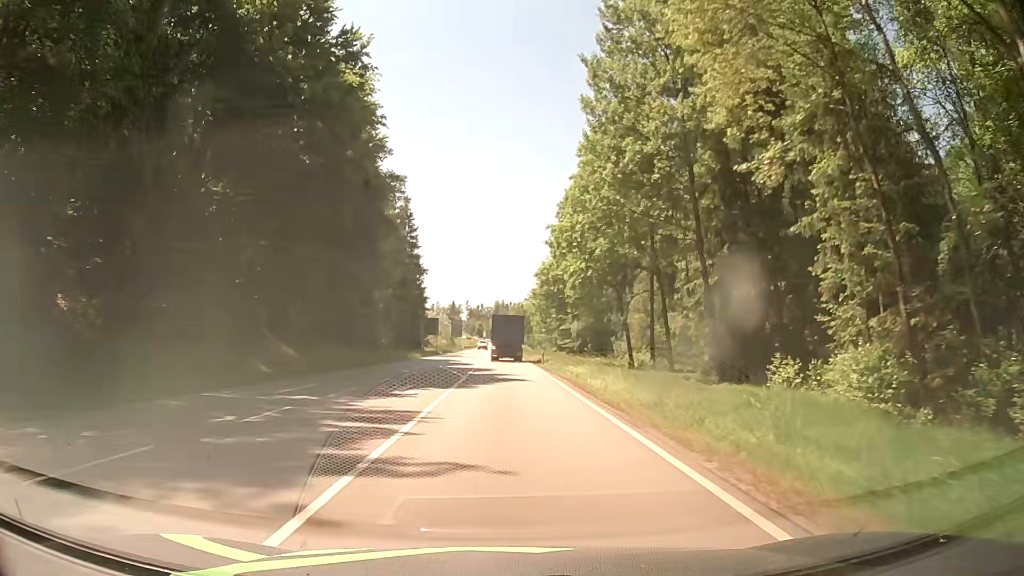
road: secondary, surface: asphalt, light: Day
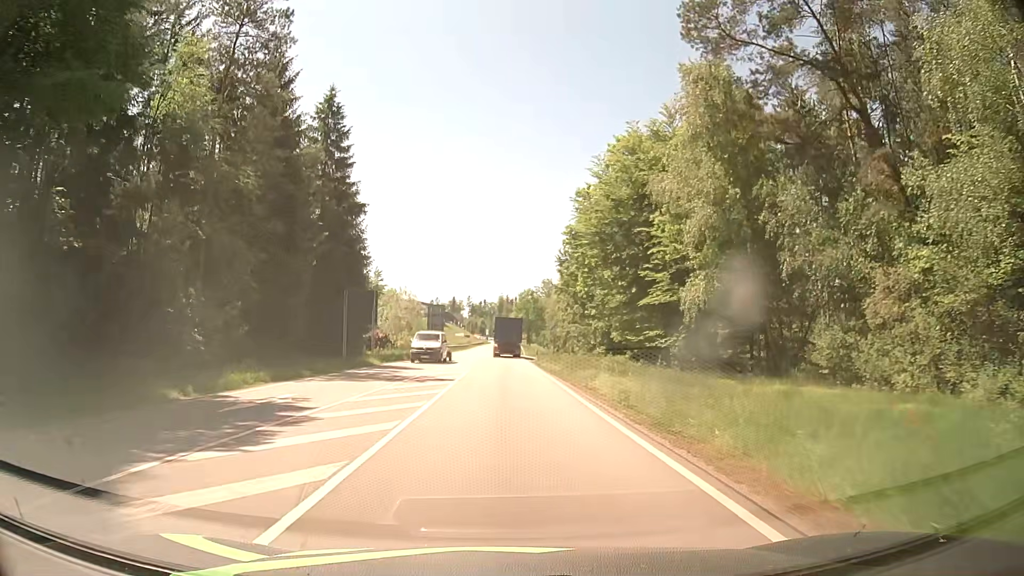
(+0.4, +45.5) m; 0°
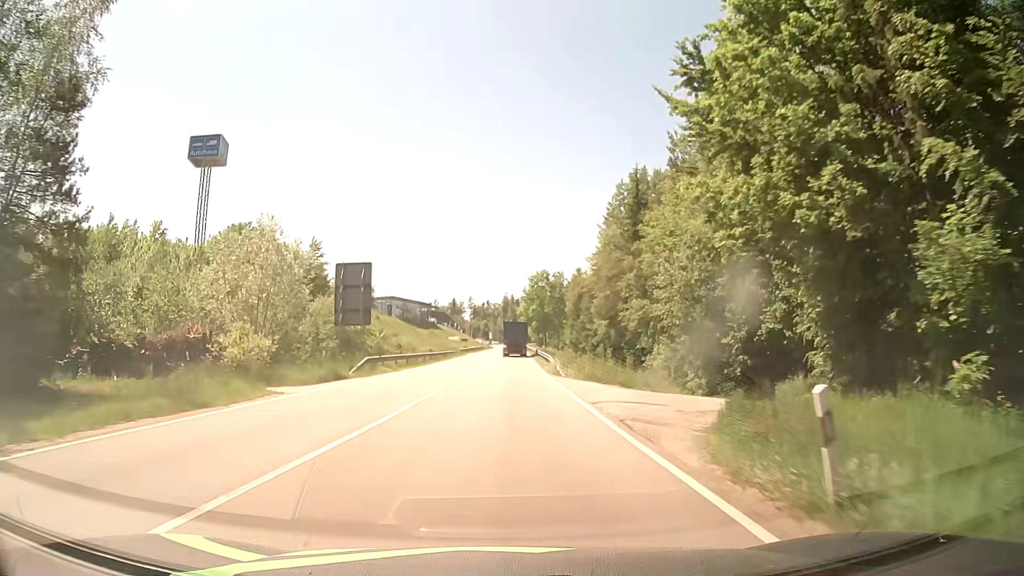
(-0.2, +47.2) m; -1°
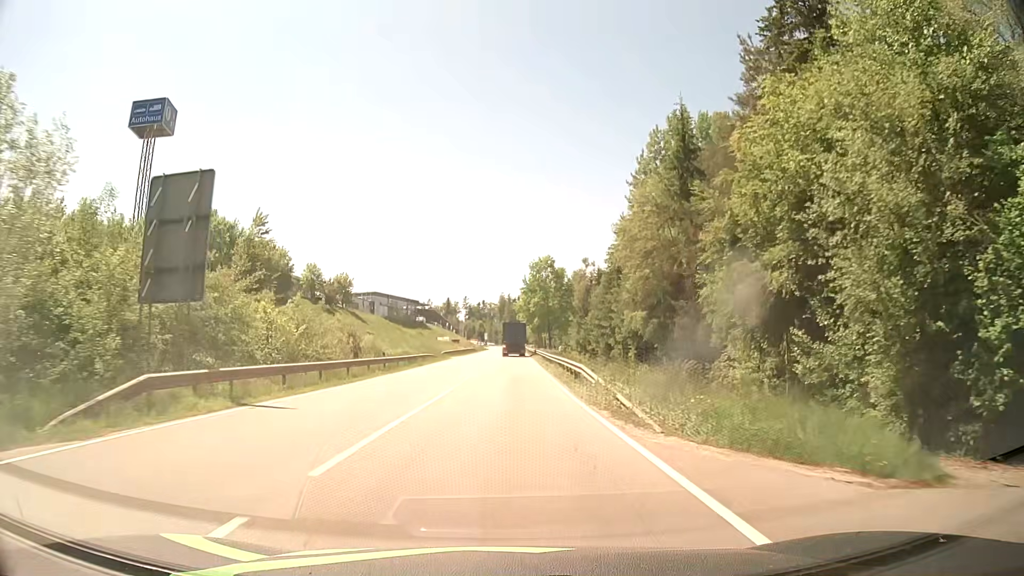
(+0.2, +20.1) m; +1°
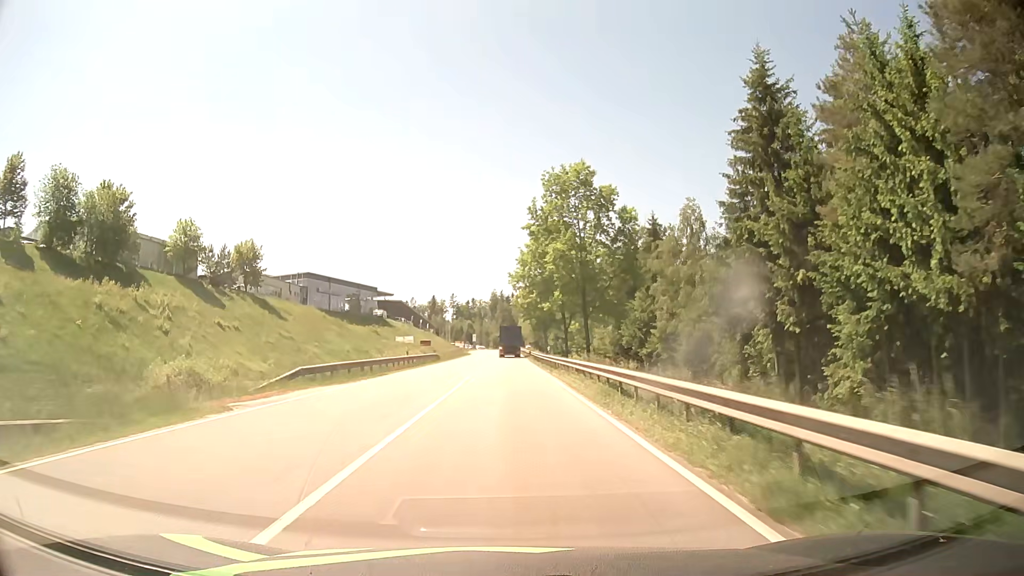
(+0.4, +51.8) m; +1°
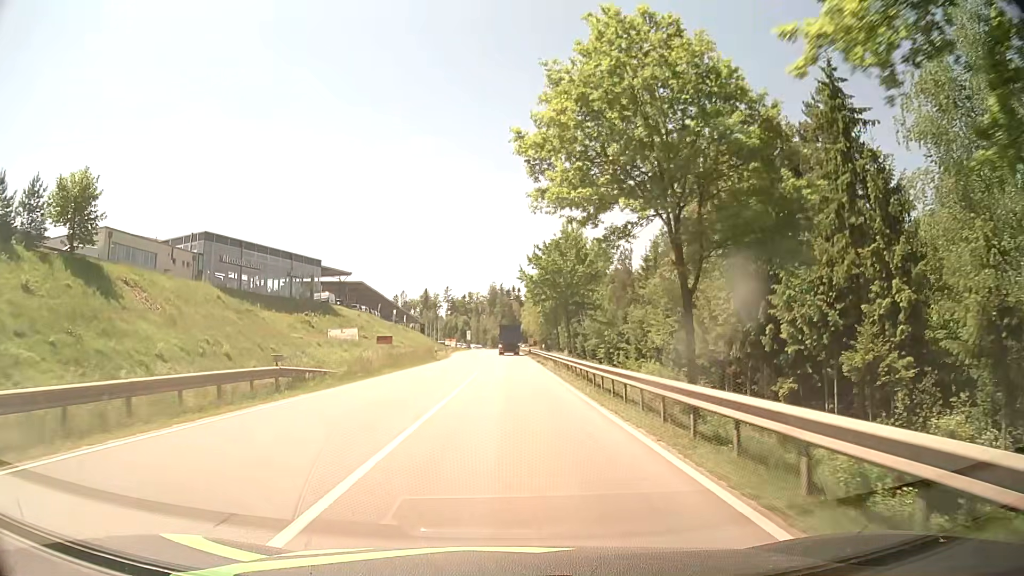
(0.0, +42.2) m; -1°
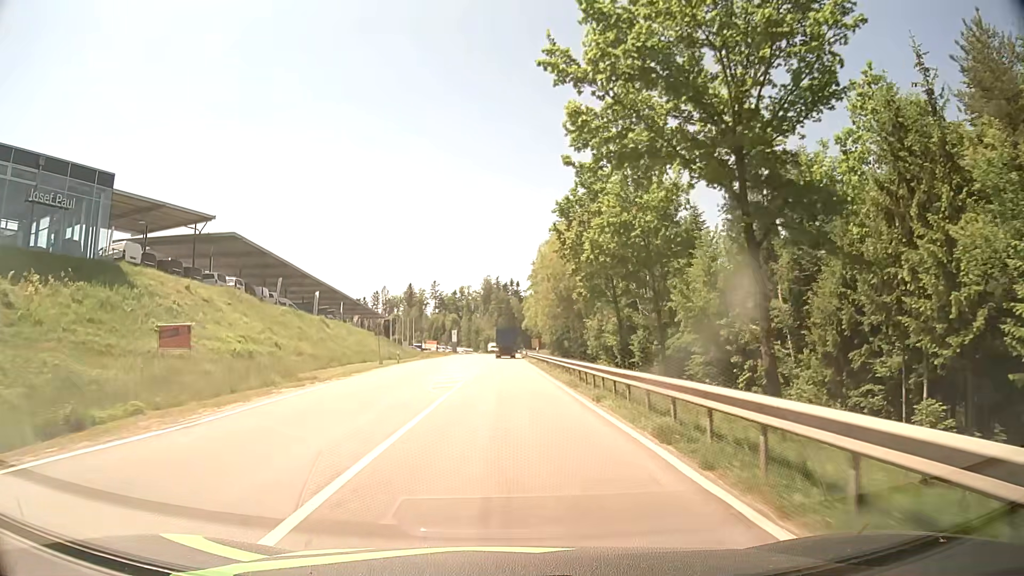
(+1.0, +53.4) m; +1°
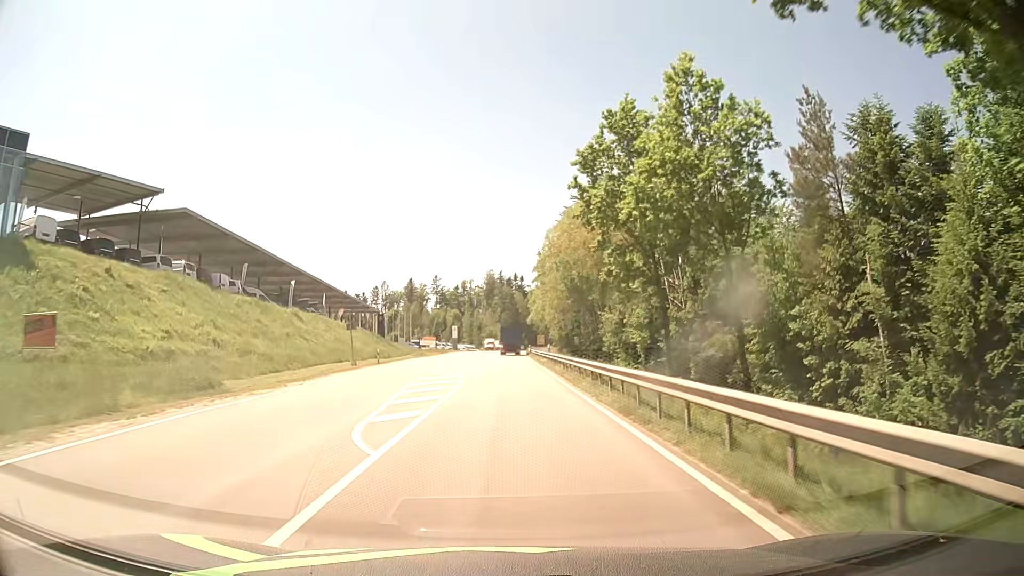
(0.0, +10.7) m; -1°
(0, +10) (0, +20) (0, +30) (0, +40) (0, +50) (0, +60) (0, +70) (0, +80) (+1, +90) (+1, +100) m
